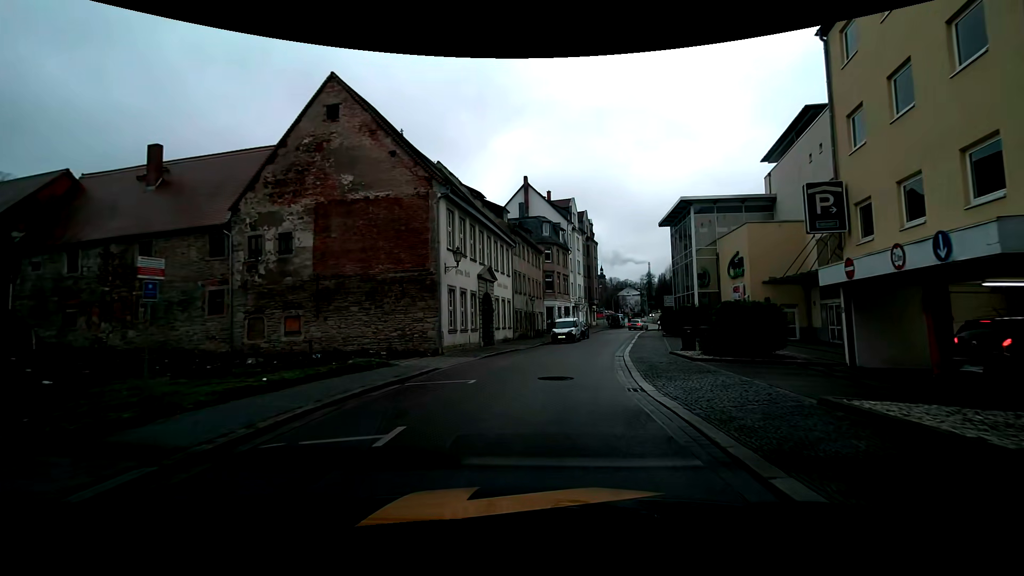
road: residential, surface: asphalt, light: Day
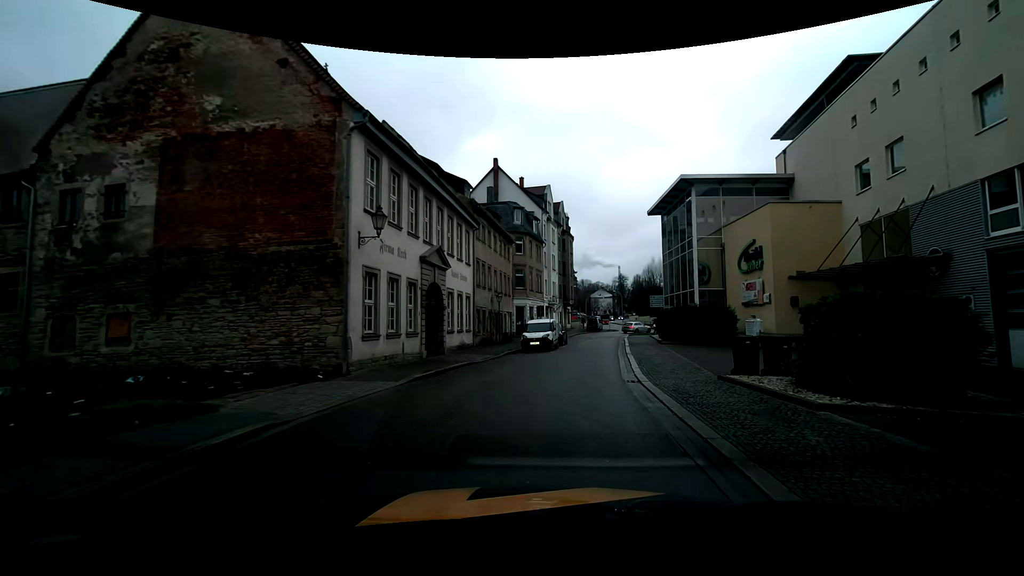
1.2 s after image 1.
(+0.3, +8.4) m; +4°
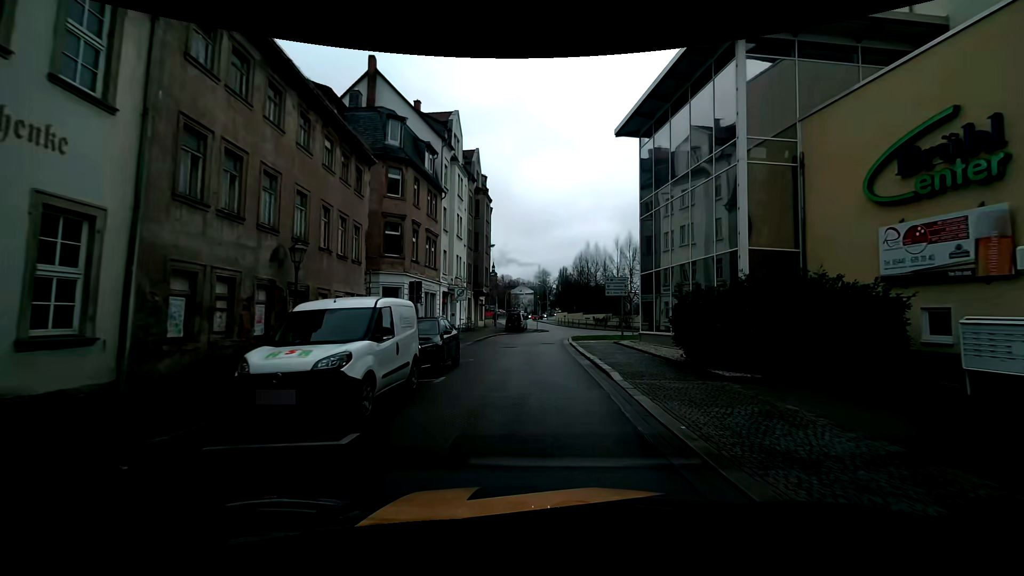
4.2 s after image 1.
(+2.0, +21.3) m; +8°
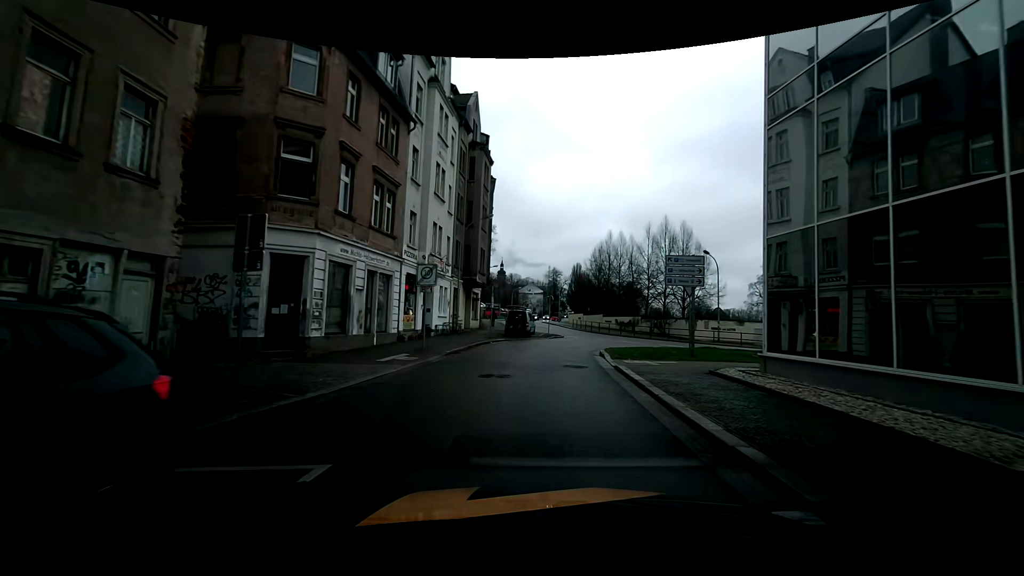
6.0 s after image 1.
(0.0, +13.1) m; -1°
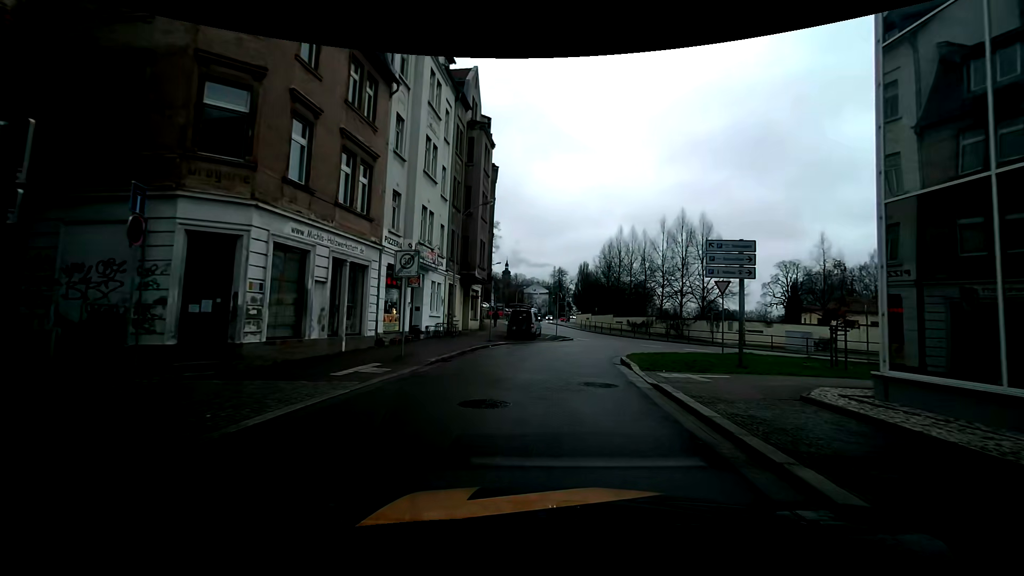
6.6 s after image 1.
(0.0, +4.0) m; -2°
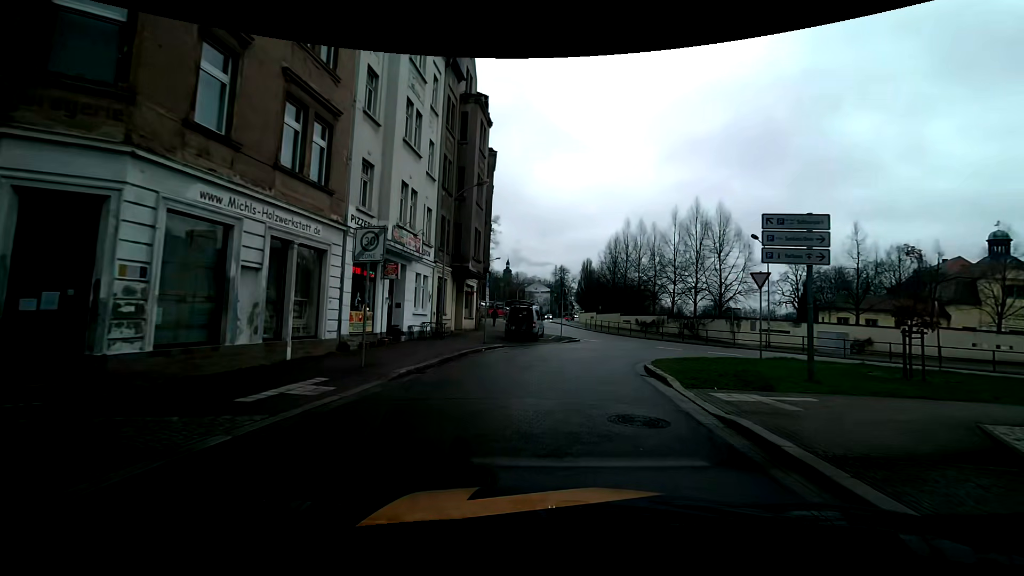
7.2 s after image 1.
(0.0, +3.8) m; -2°
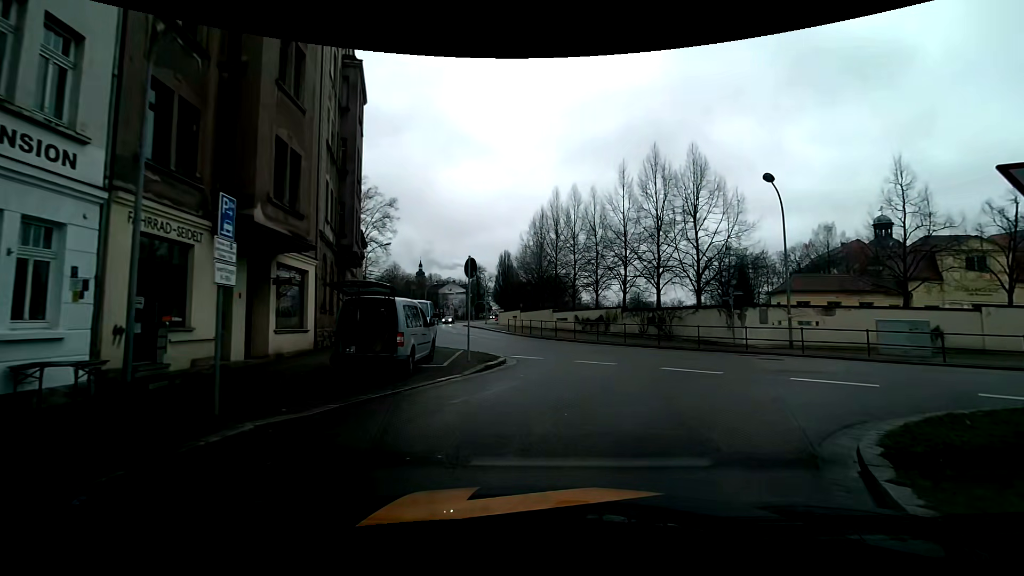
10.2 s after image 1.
(+1.6, +14.6) m; +14°
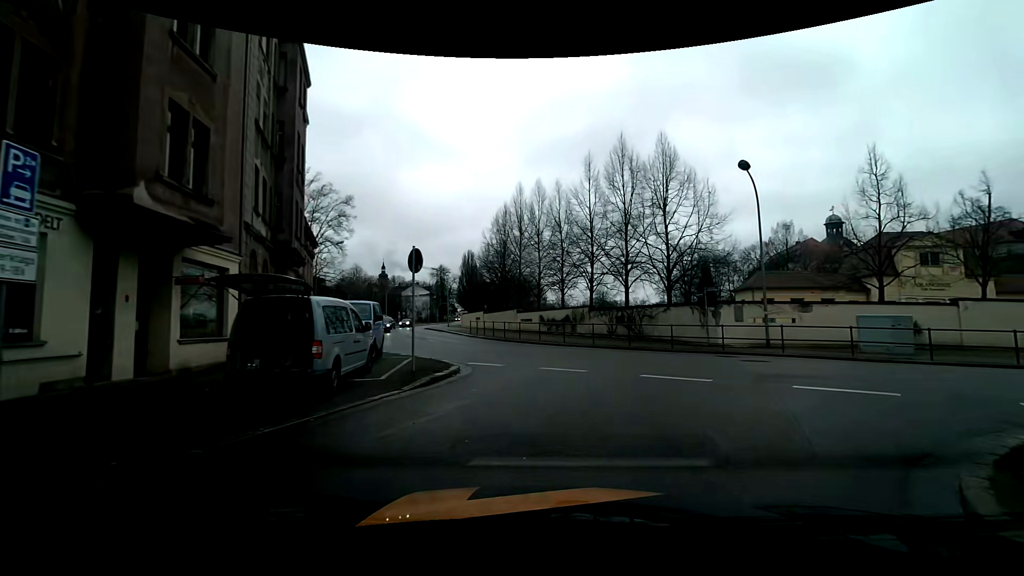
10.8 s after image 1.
(+0.1, +2.2) m; +3°
